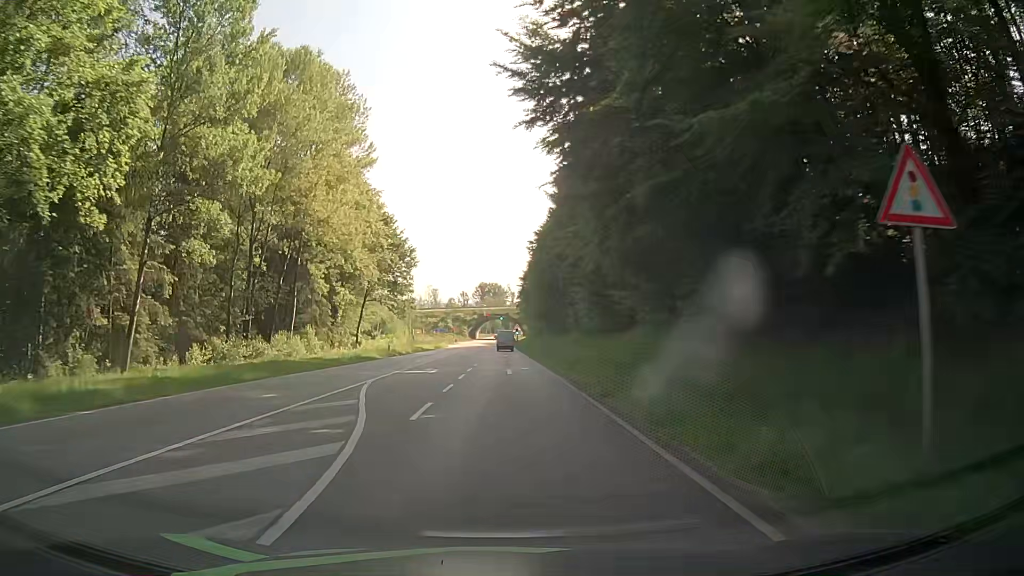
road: secondary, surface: asphalt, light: Day
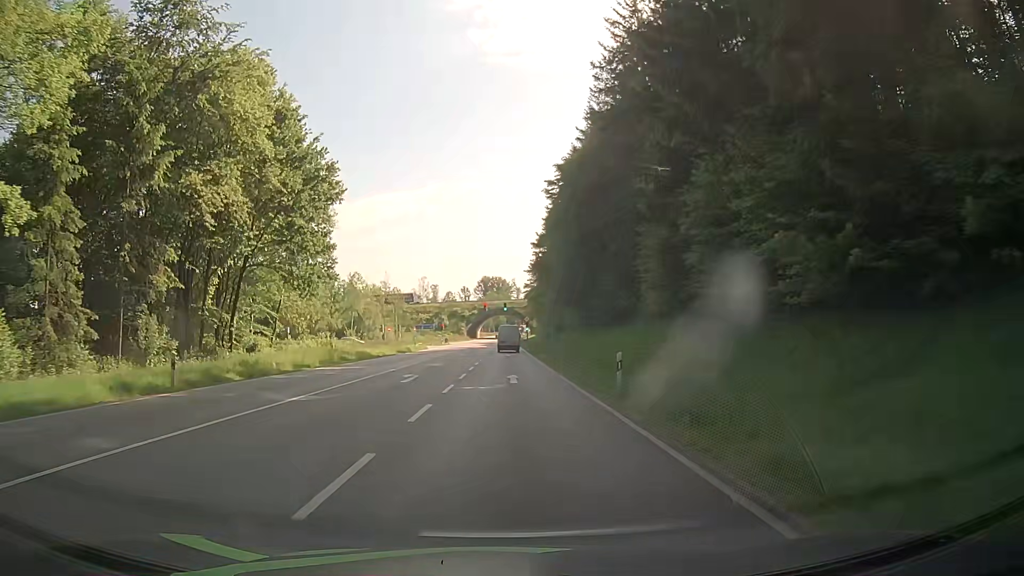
(-0.4, +36.3) m; -1°
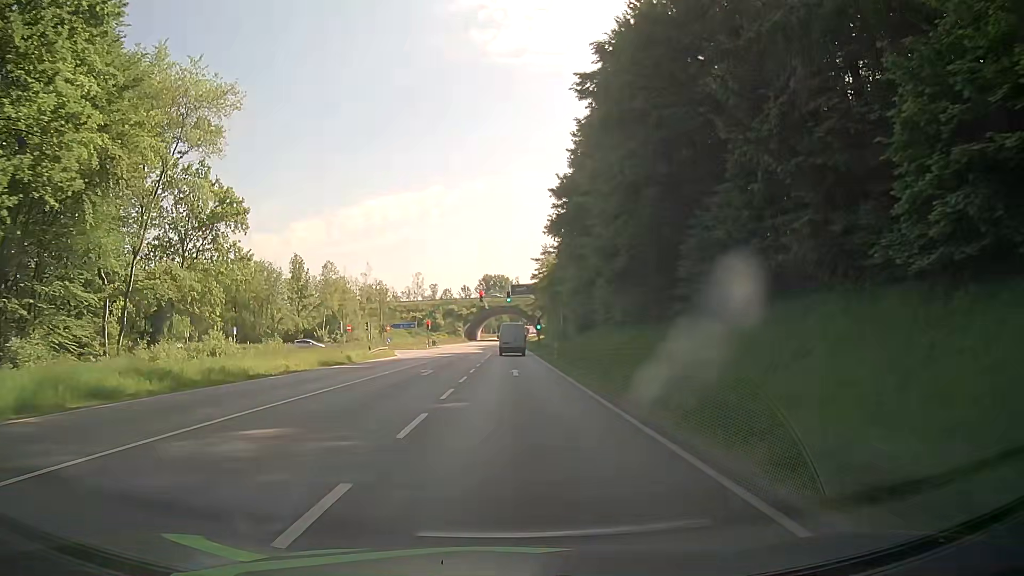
(+0.1, +25.5) m; +1°
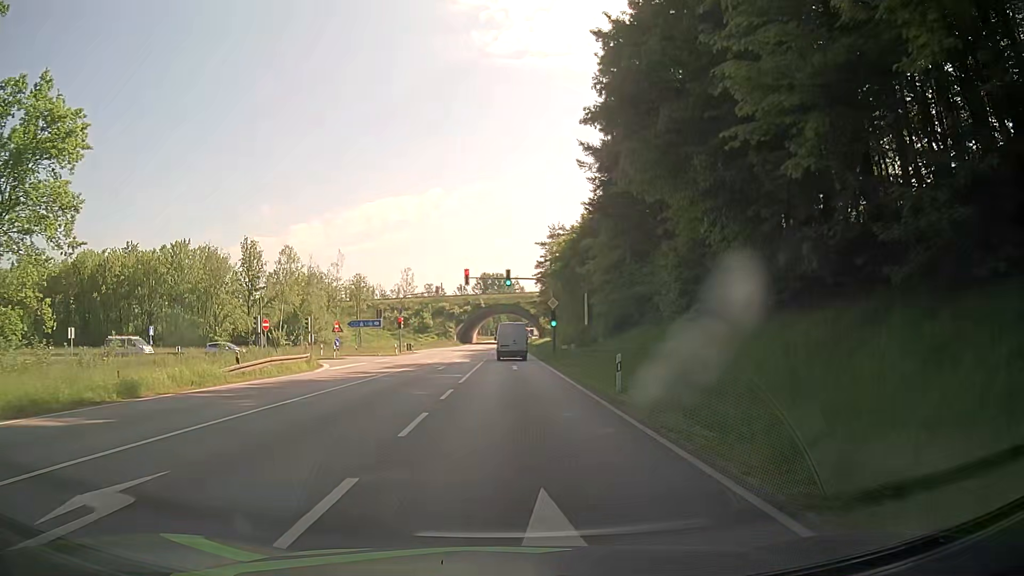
(-0.2, +23.4) m; 0°
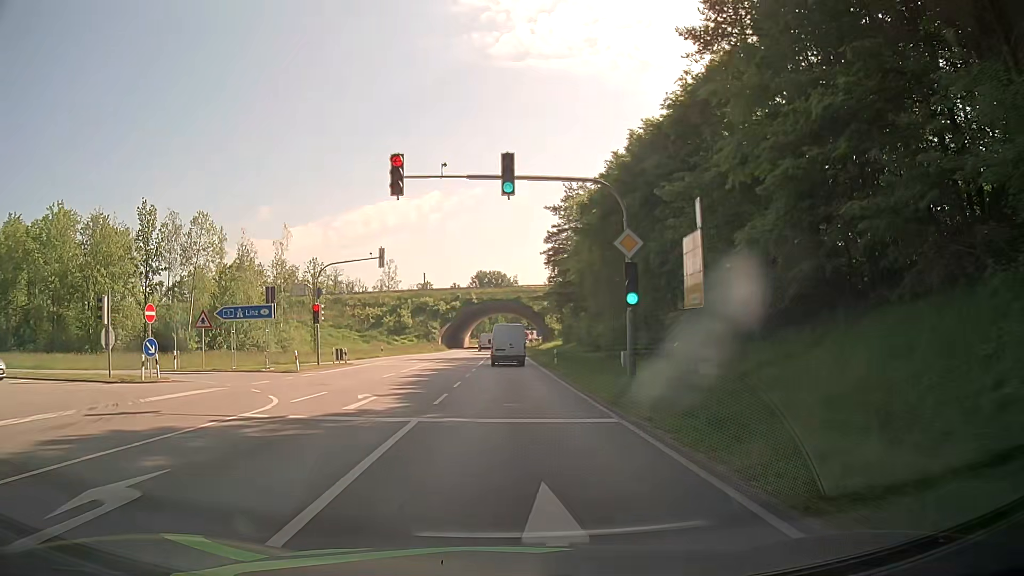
(0.0, +29.8) m; 0°
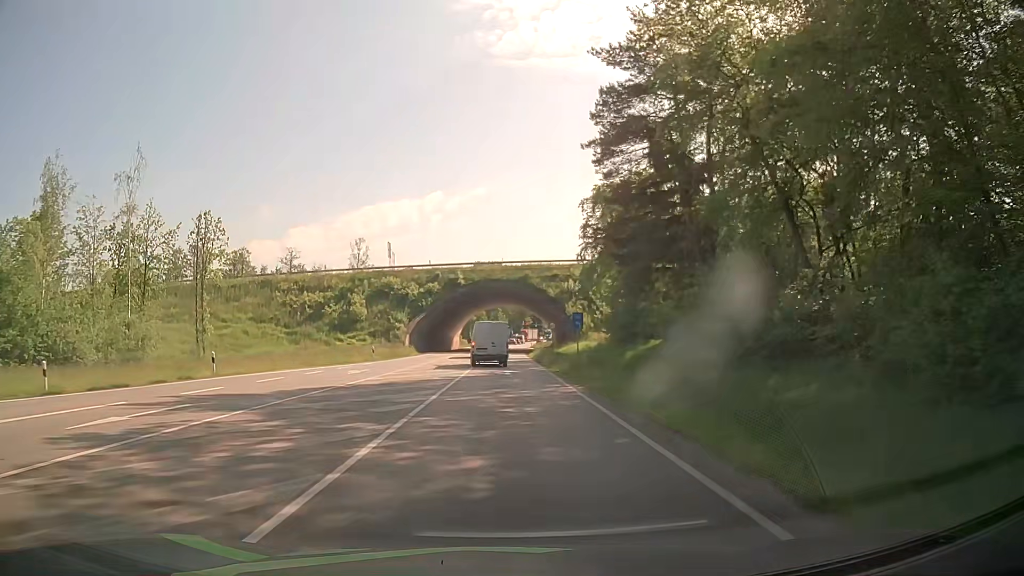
(0.0, +40.5) m; 0°
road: primary
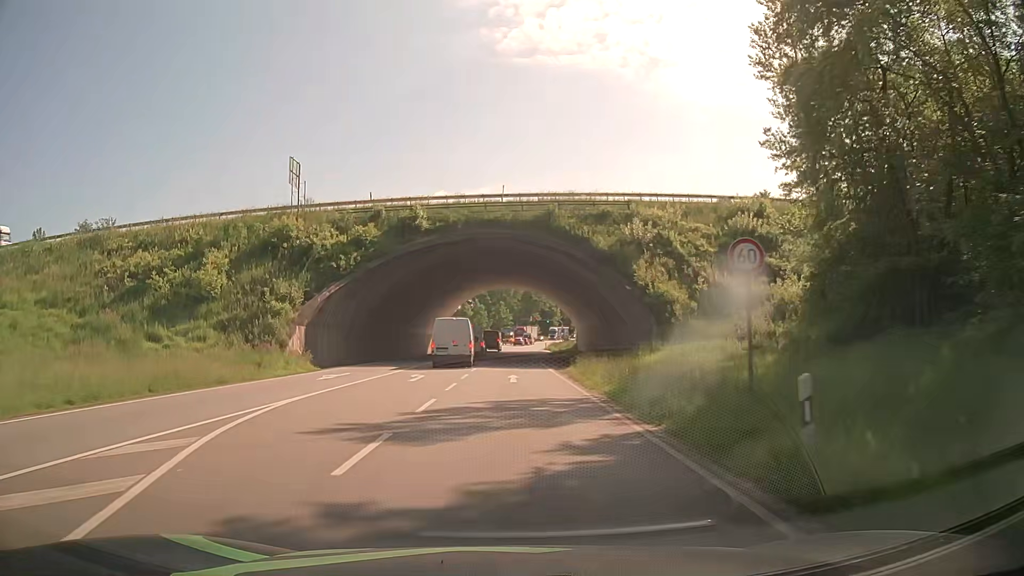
(-0.1, +42.5) m; 0°
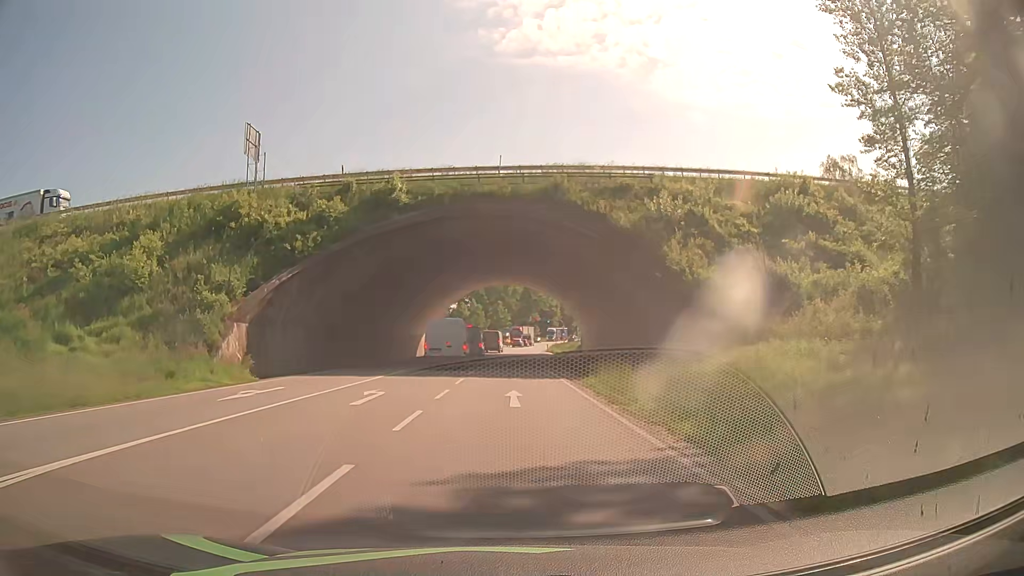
(0.0, +8.4) m; 0°
(0, +10) (0, +20) (0, +30) (0, +40) (+1, +50) (+3, +60) (+5, +70) (+6, +80) (+7, +90) (+8, +100) m
